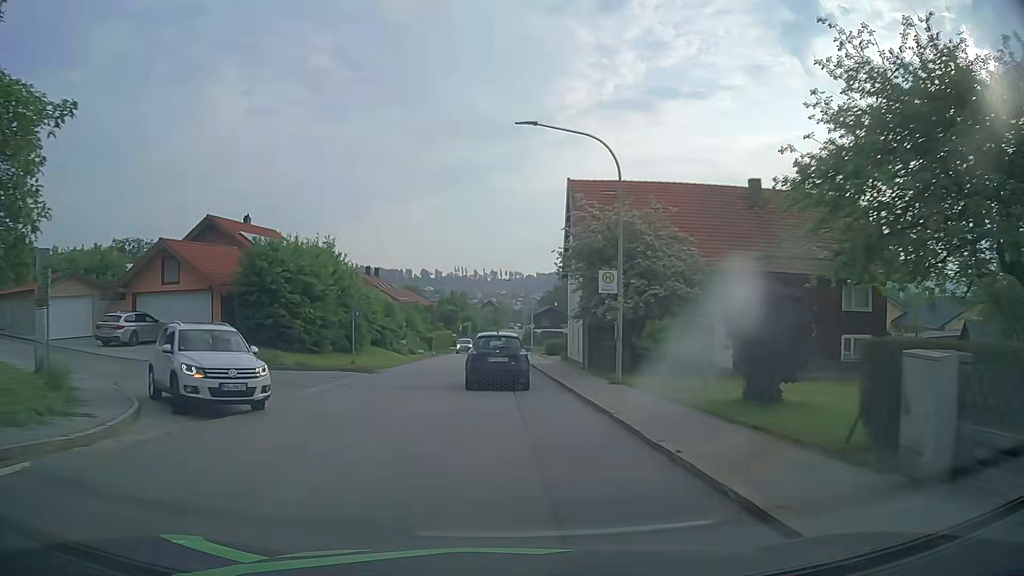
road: tertiary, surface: asphalt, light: Day
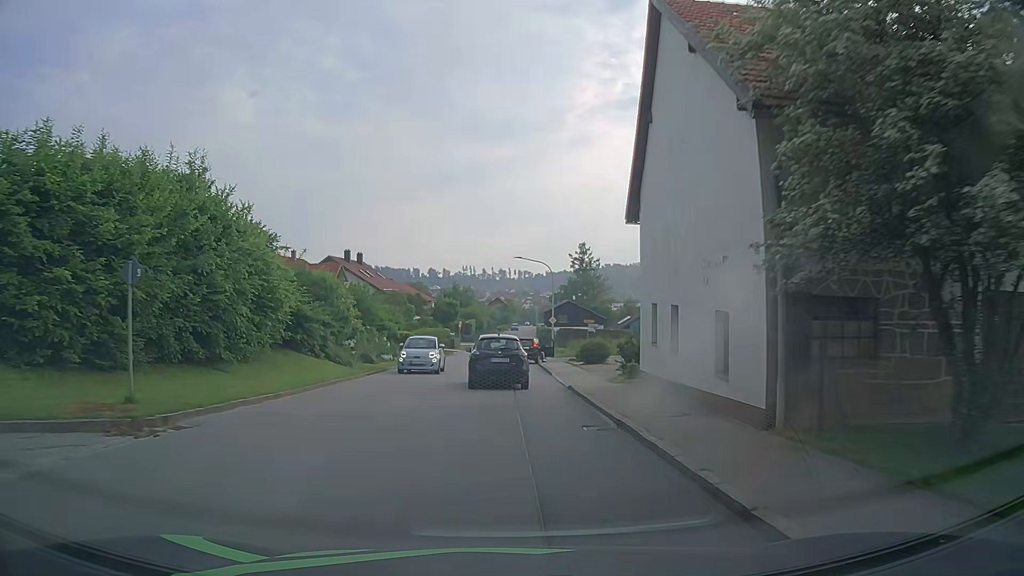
(-0.1, +18.3) m; -1°
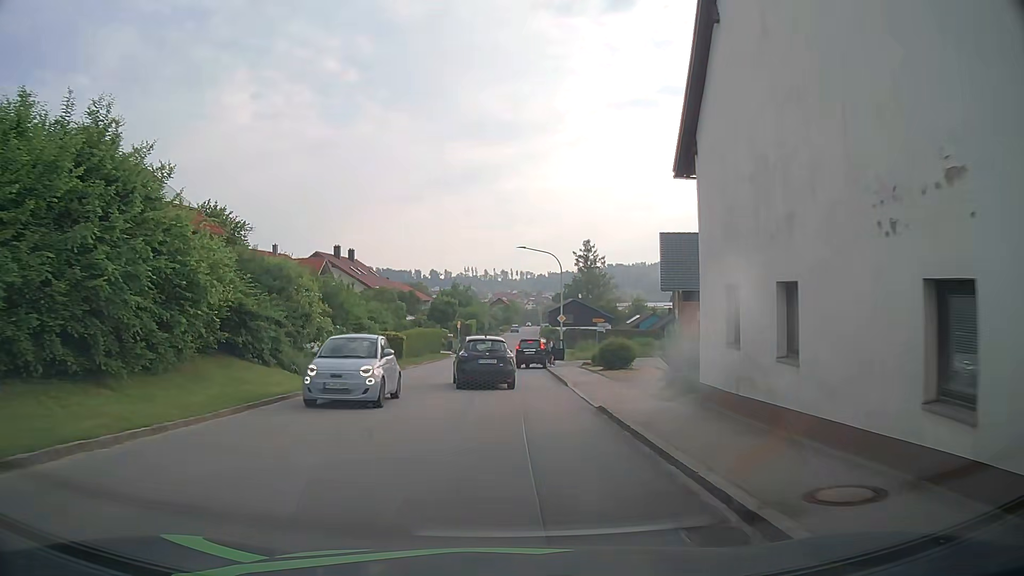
(0.0, +5.9) m; 0°
(0, +10) (-1, +20) (-2, +30) (-2, +40) (-1, +50) (0, +60) (0, +70) (+1, +80) (+1, +90) (+1, +100) m
